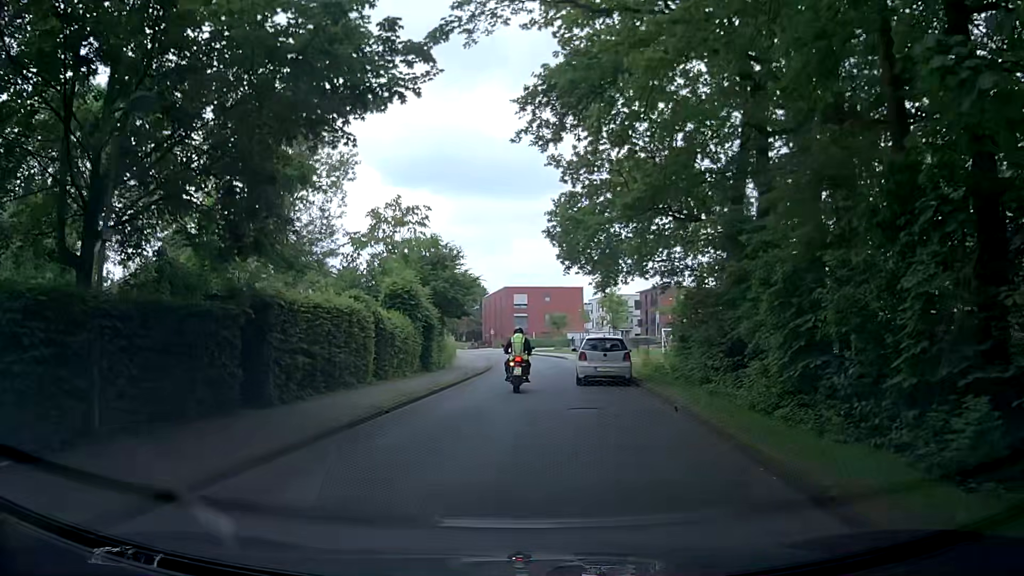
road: residential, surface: asphalt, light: Day
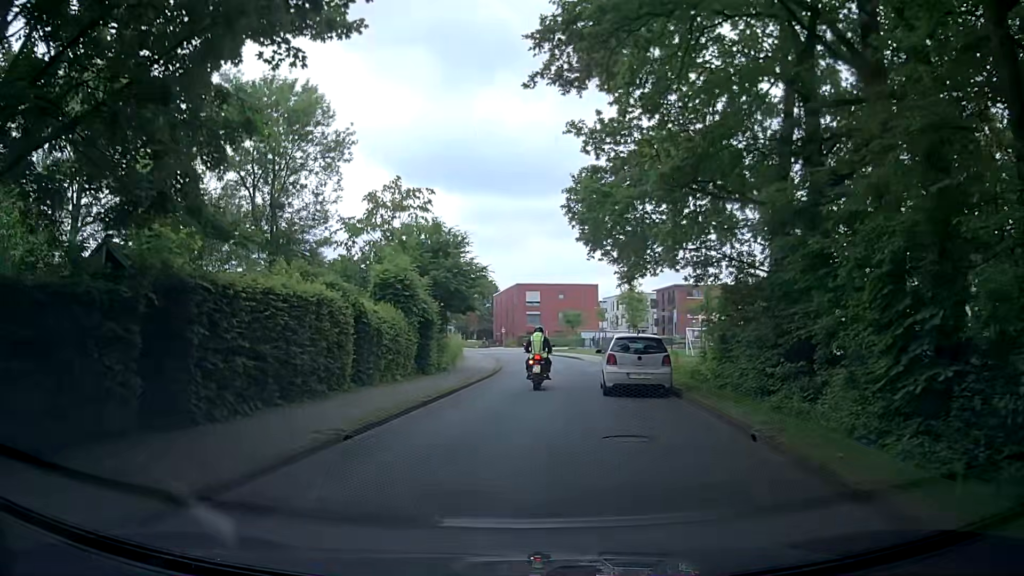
(-0.1, +3.9) m; -1°
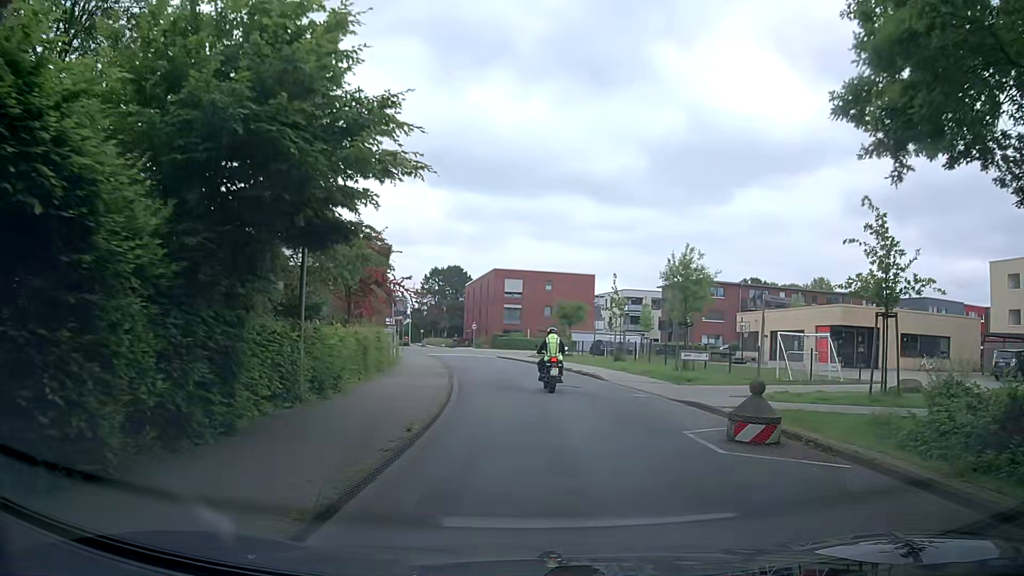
(-0.7, +19.8) m; +2°
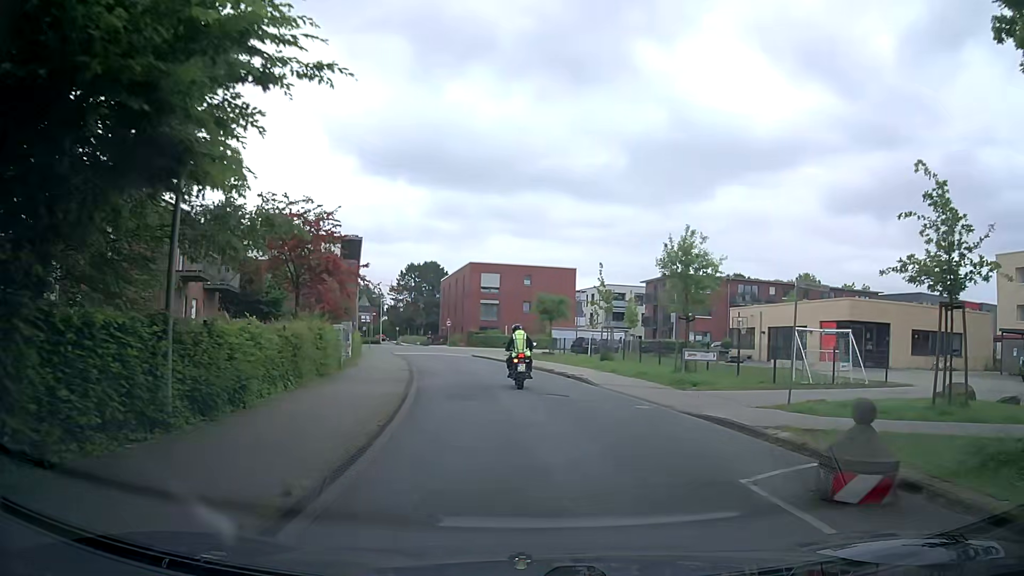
(0.0, +4.0) m; 0°
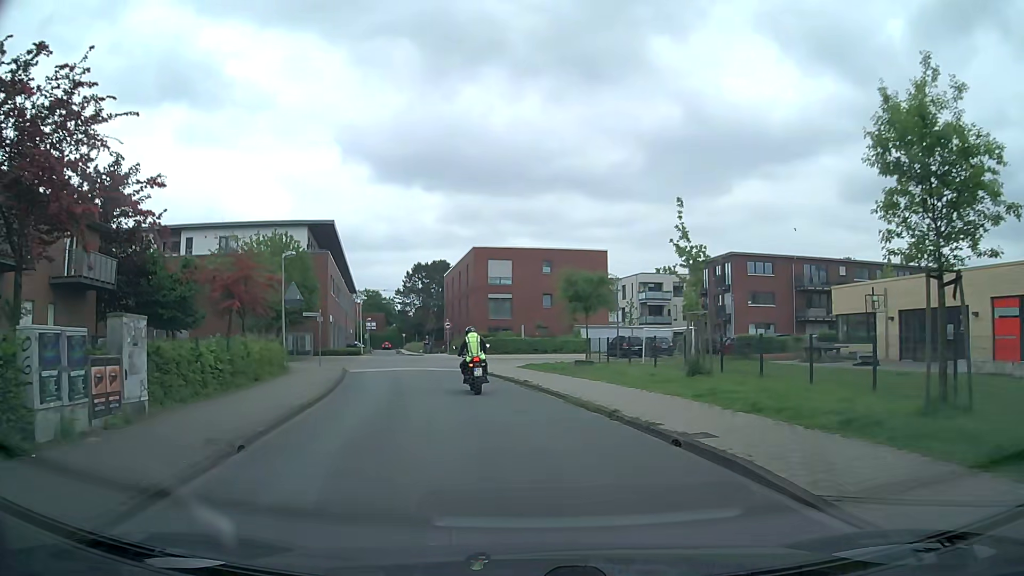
(+0.2, +15.7) m; 0°
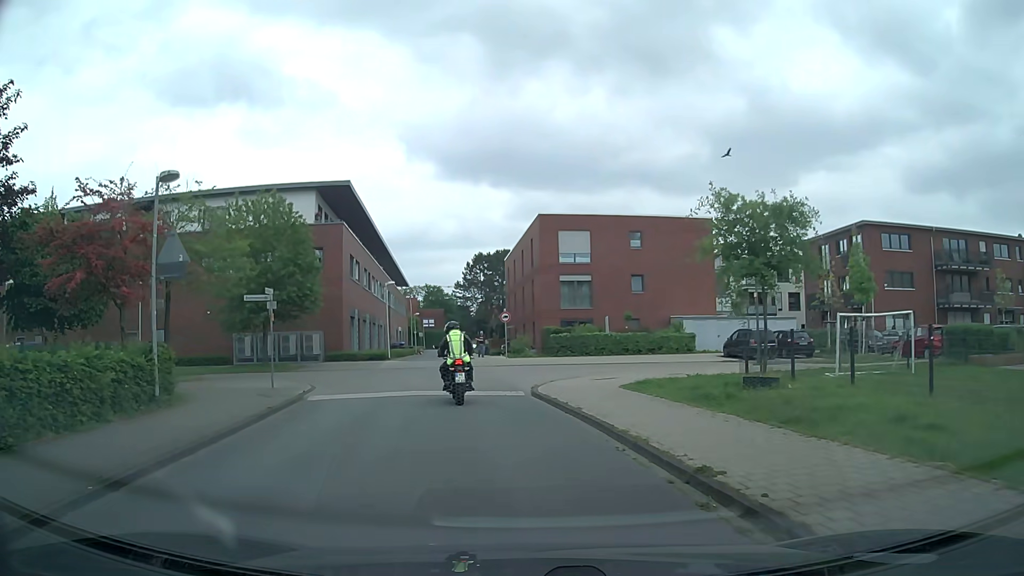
(-1.1, +14.4) m; -7°
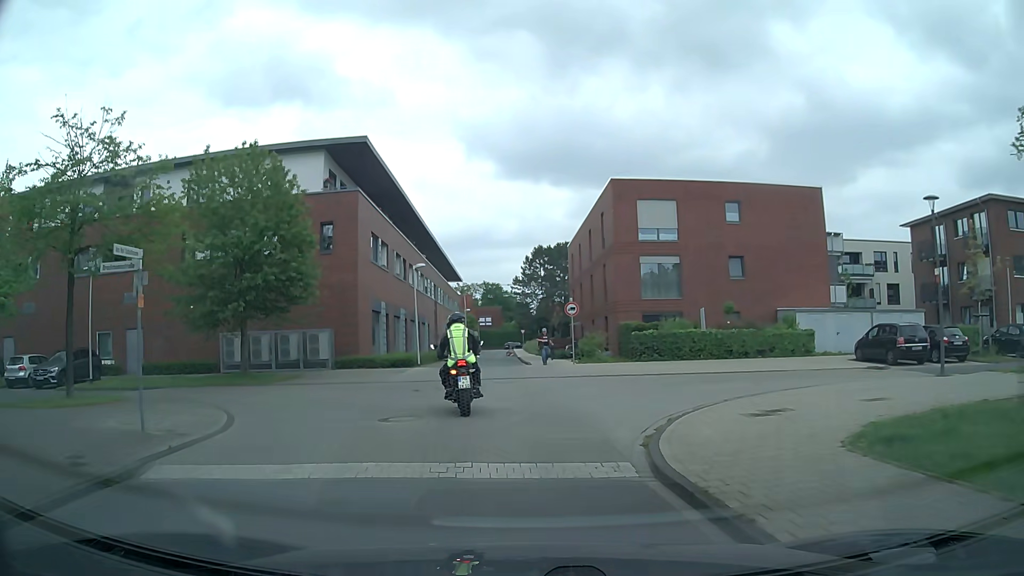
(-0.3, +9.6) m; -4°
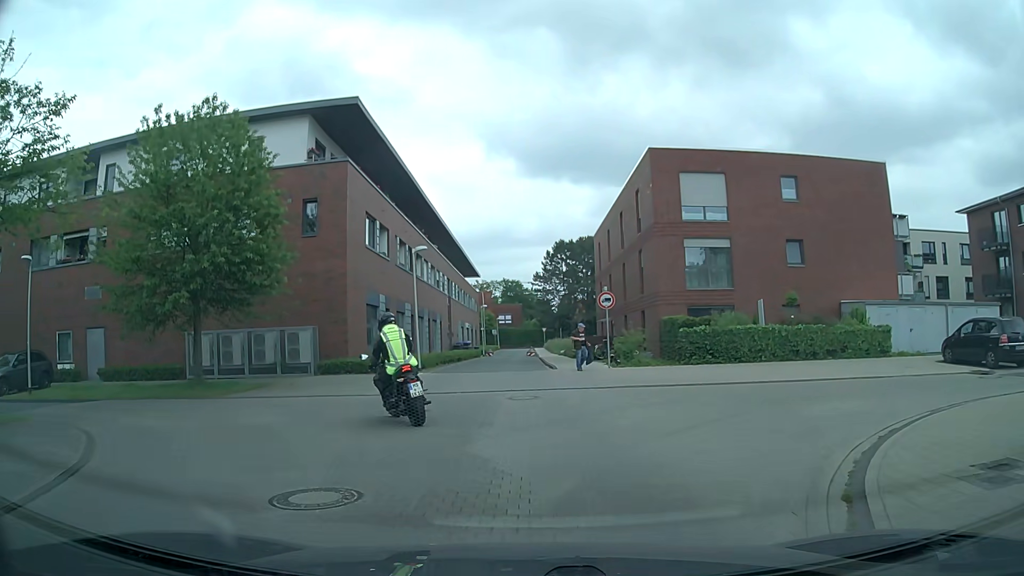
(-0.1, +5.5) m; -2°
